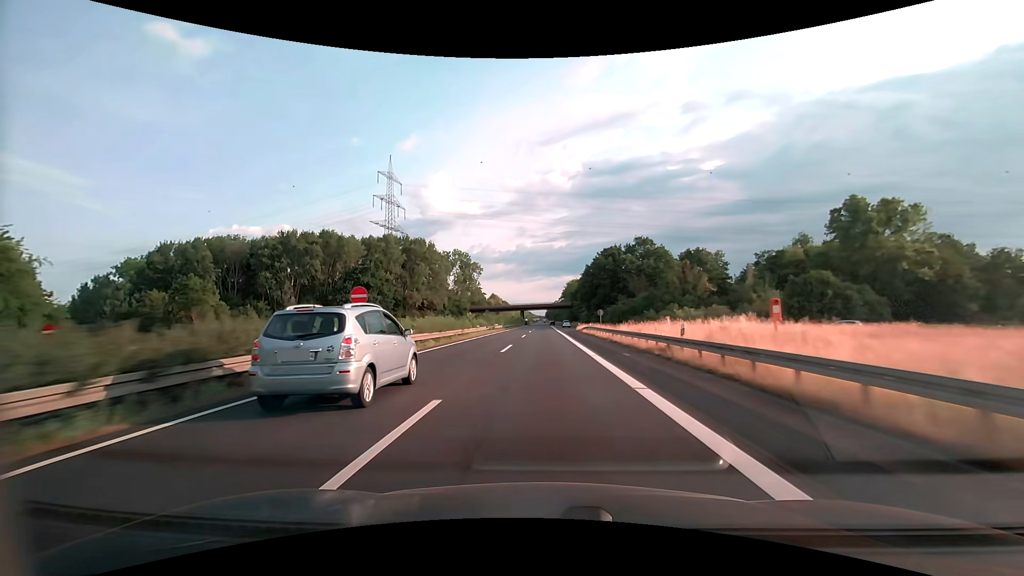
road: trunk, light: Day
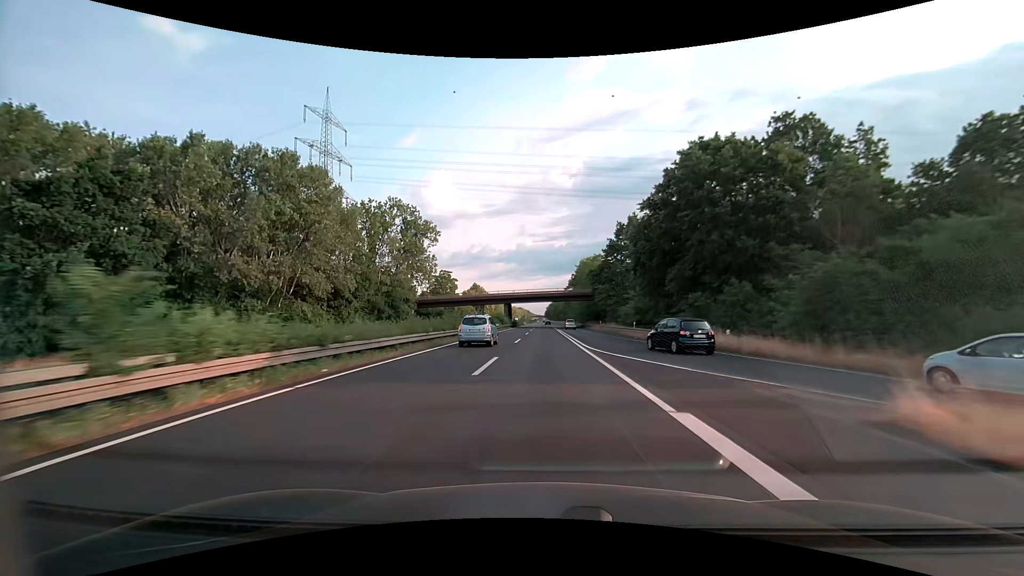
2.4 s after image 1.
(0.0, +66.0) m; 0°
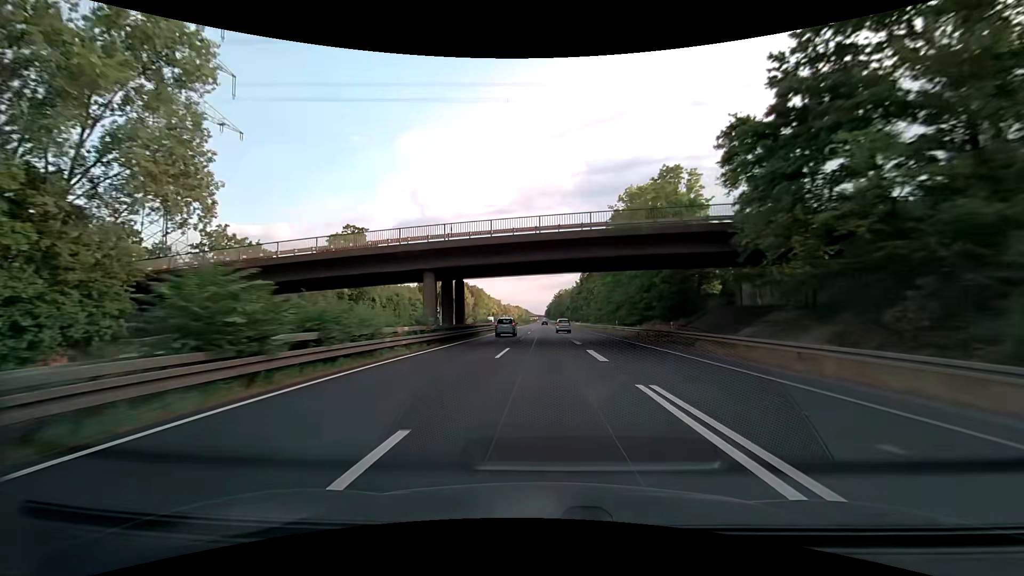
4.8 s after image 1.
(-0.1, +66.0) m; 0°
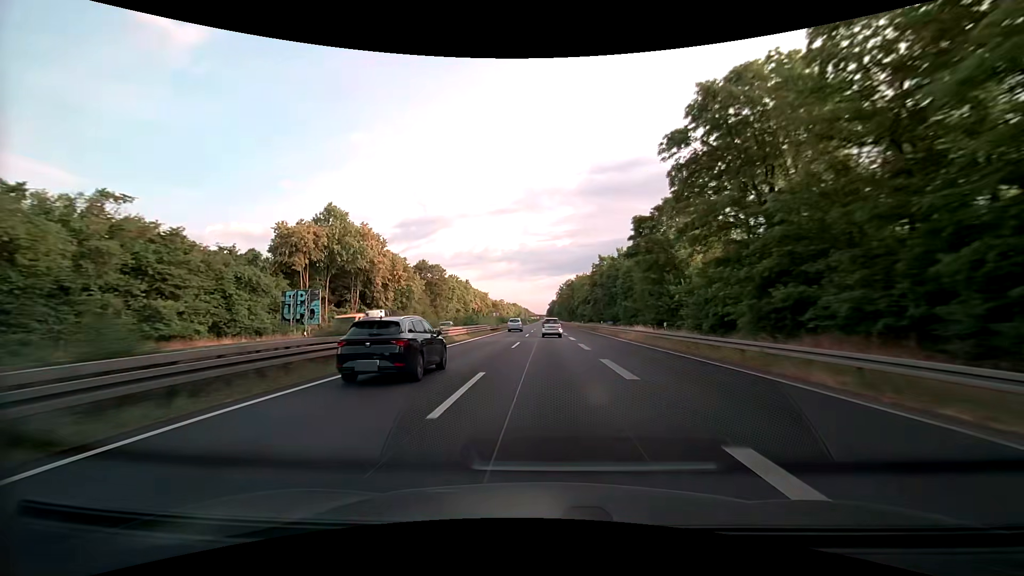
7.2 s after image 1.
(-0.2, +65.1) m; -1°
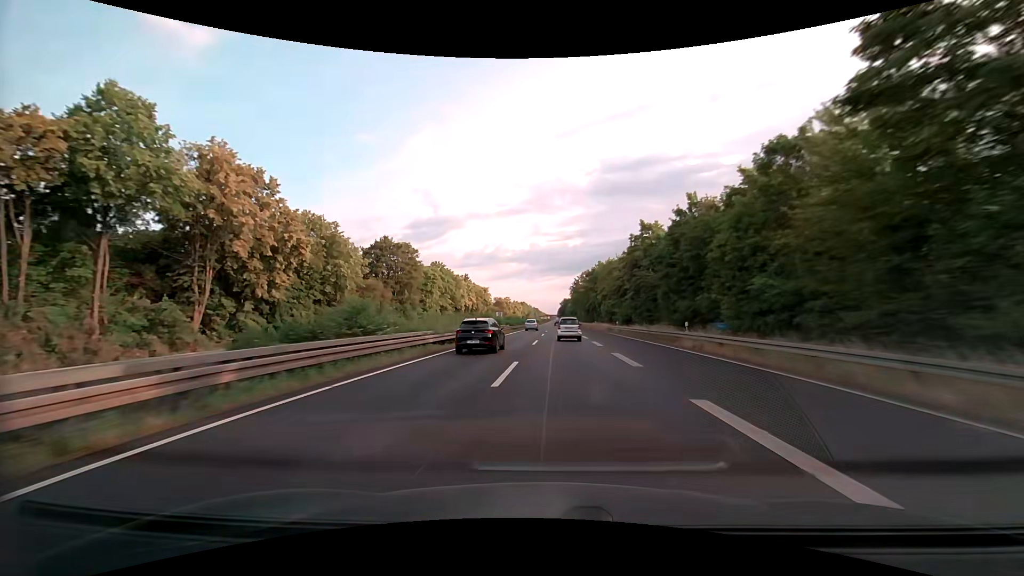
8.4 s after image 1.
(-0.1, +32.8) m; -1°
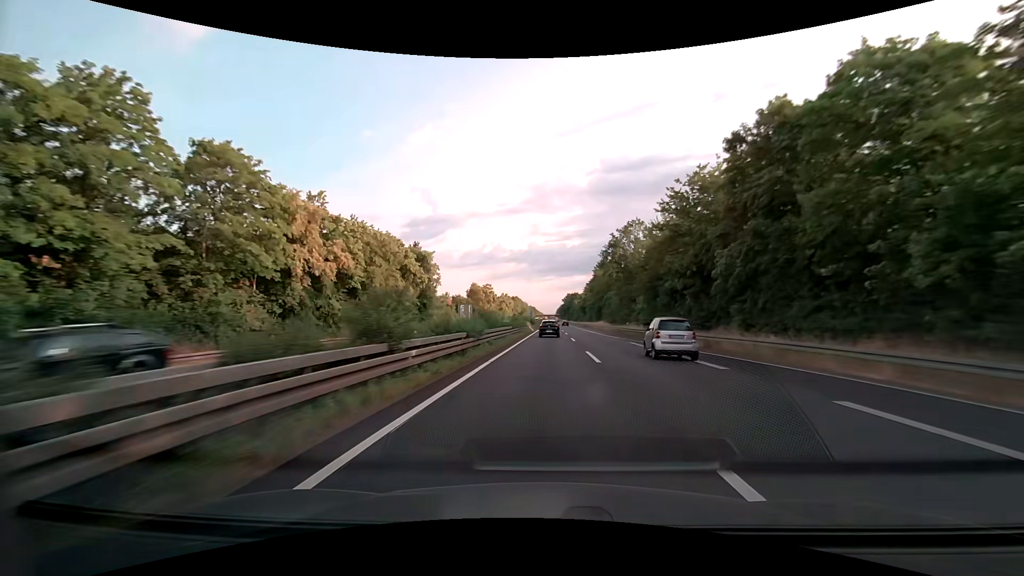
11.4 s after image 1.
(-1.1, +83.5) m; 0°
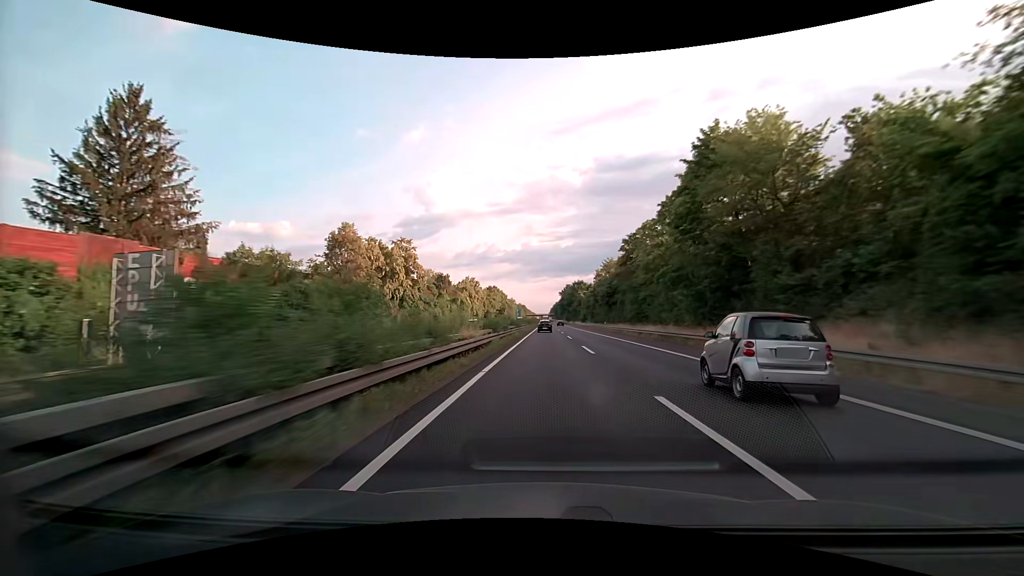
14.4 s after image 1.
(+1.0, +85.8) m; +1°
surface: asphalt
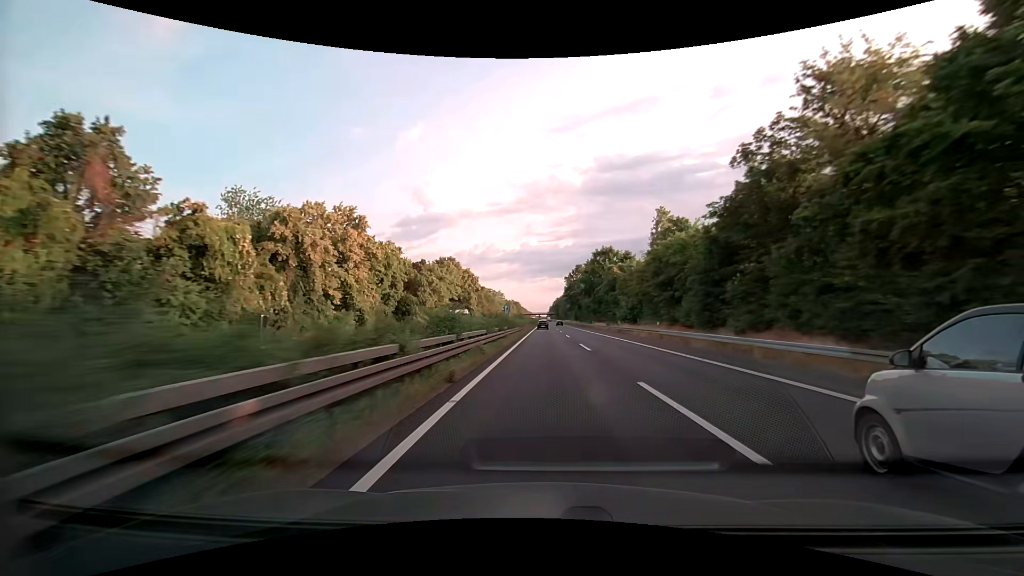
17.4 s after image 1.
(+0.1, +88.0) m; 0°
(0, +10) (0, +20) (0, +30) (0, +40) (0, +50) (0, +60) (0, +70) (0, +80) (0, +90) (0, +100) m
